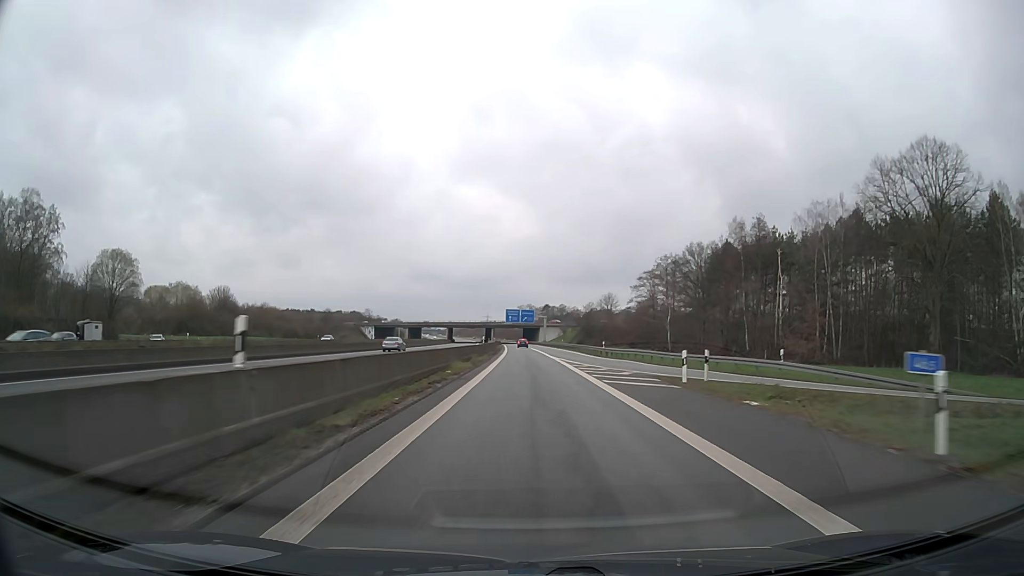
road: motorway_link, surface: asphalt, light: Day
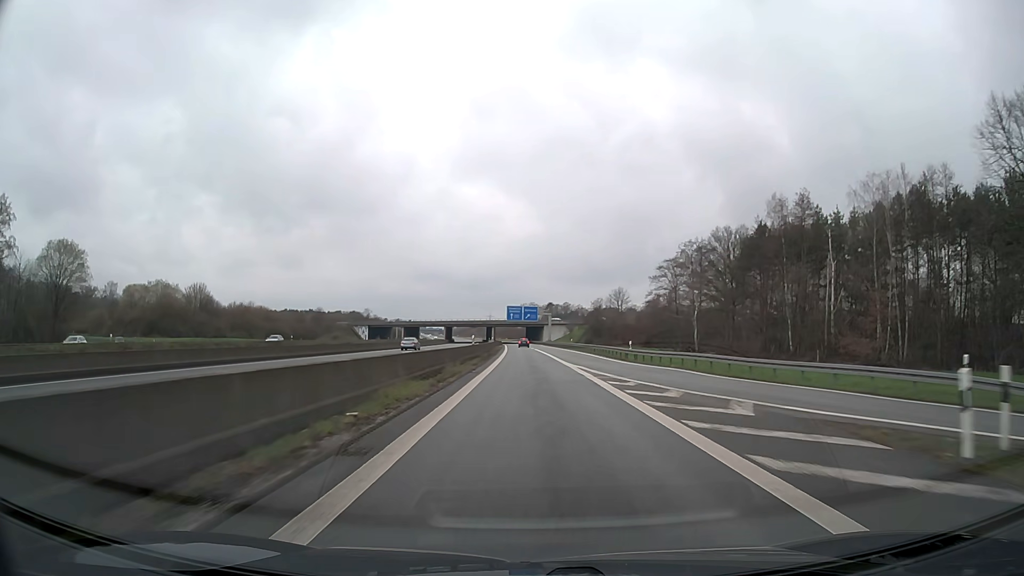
(0.0, +14.6) m; 0°
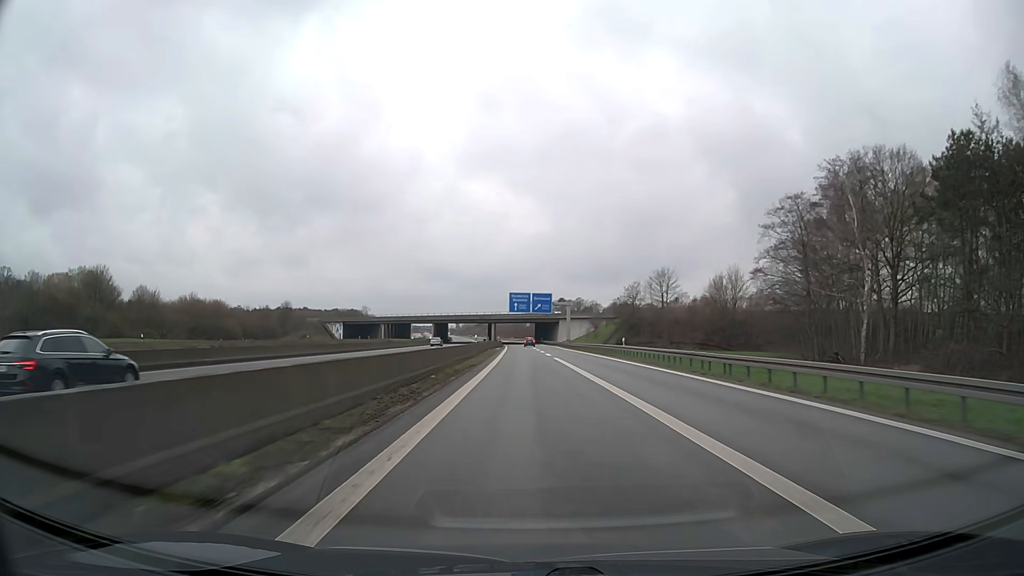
(-0.3, +43.4) m; -1°
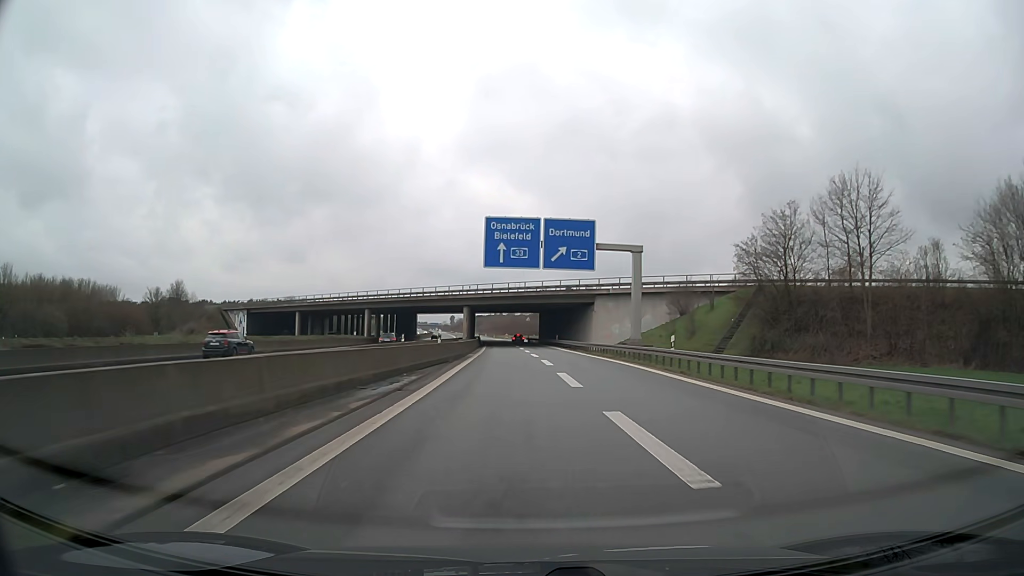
(-0.4, +70.1) m; 0°
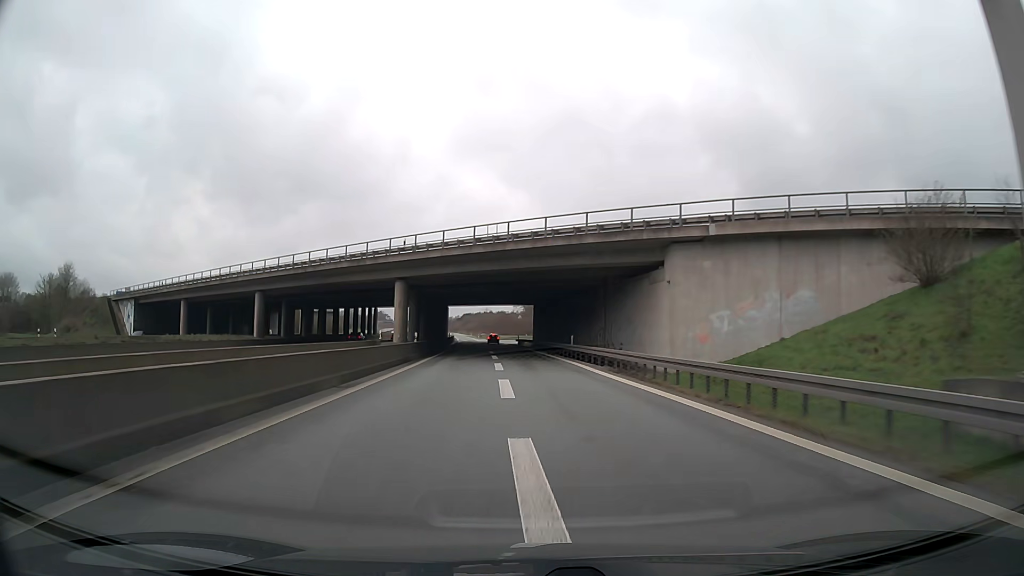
(+0.3, +38.1) m; +1°
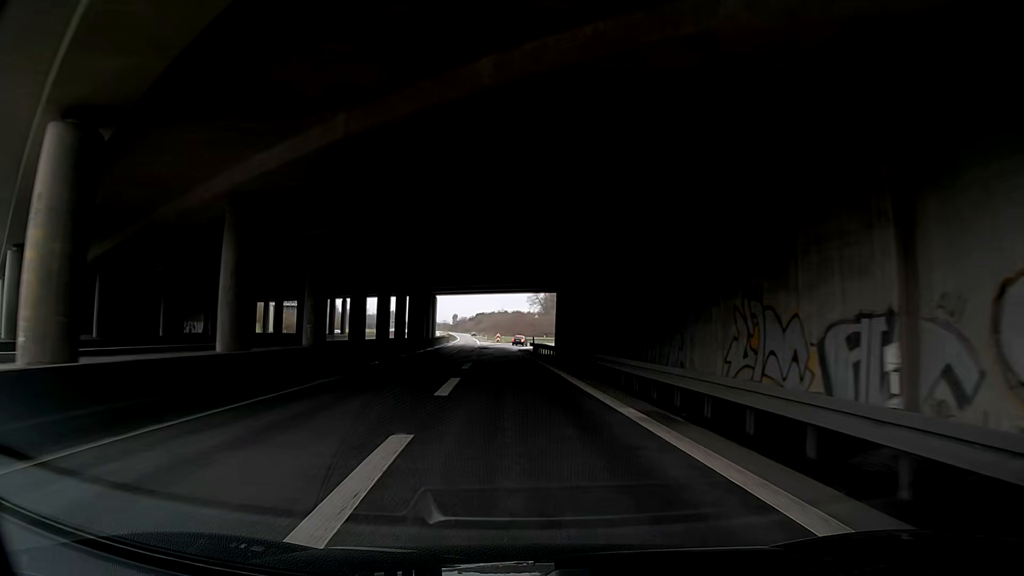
(-0.3, +34.6) m; -2°
